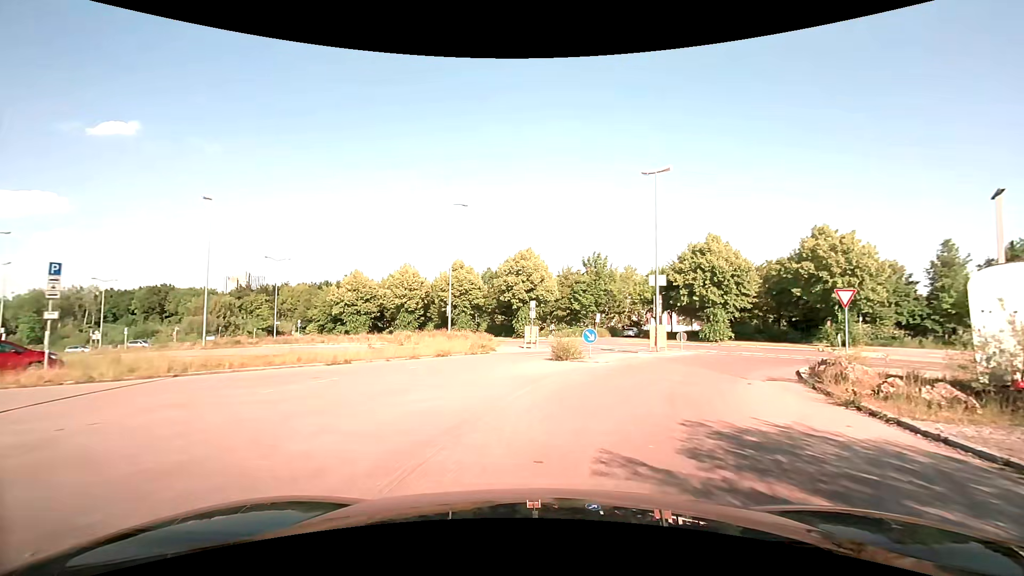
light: Day
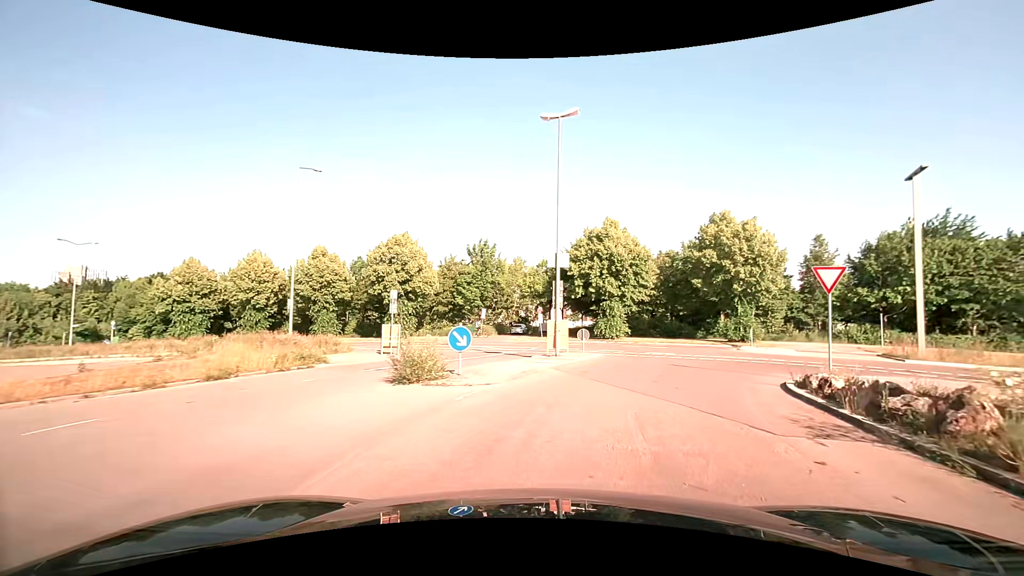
(+0.9, +8.2) m; +13°
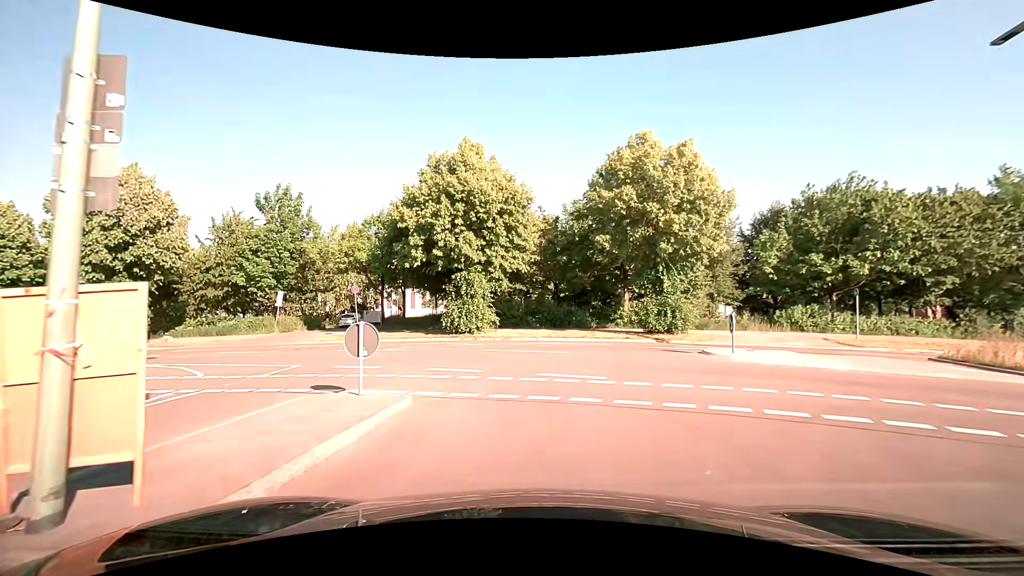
(+2.7, +16.7) m; +15°
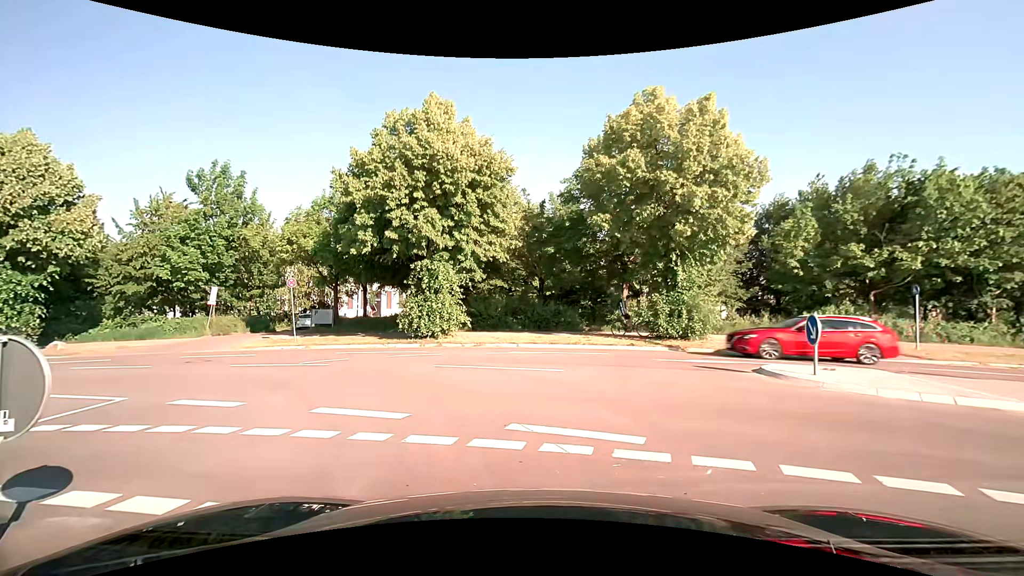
(+0.1, +5.1) m; +3°
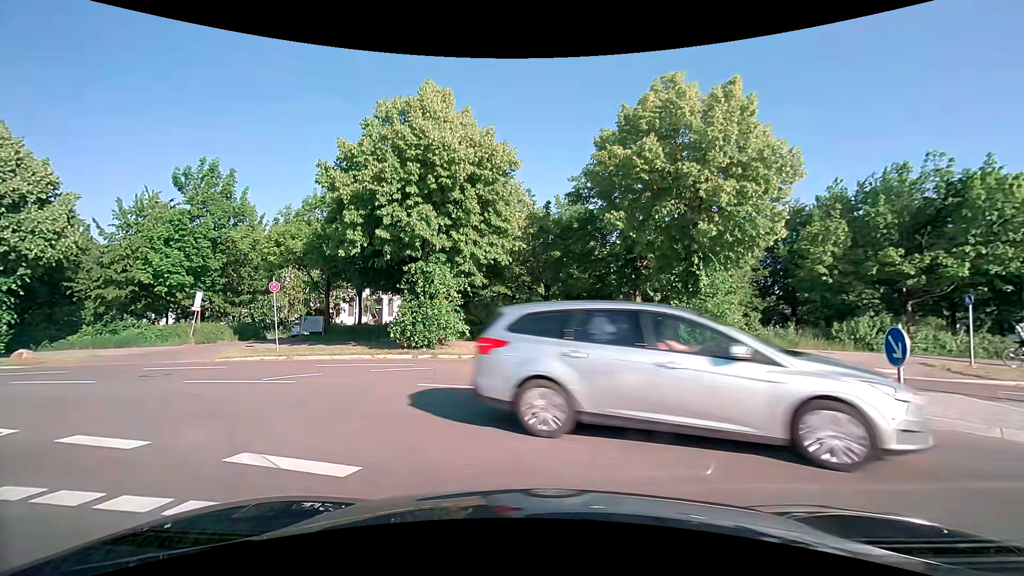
(0.0, +2.0) m; 0°
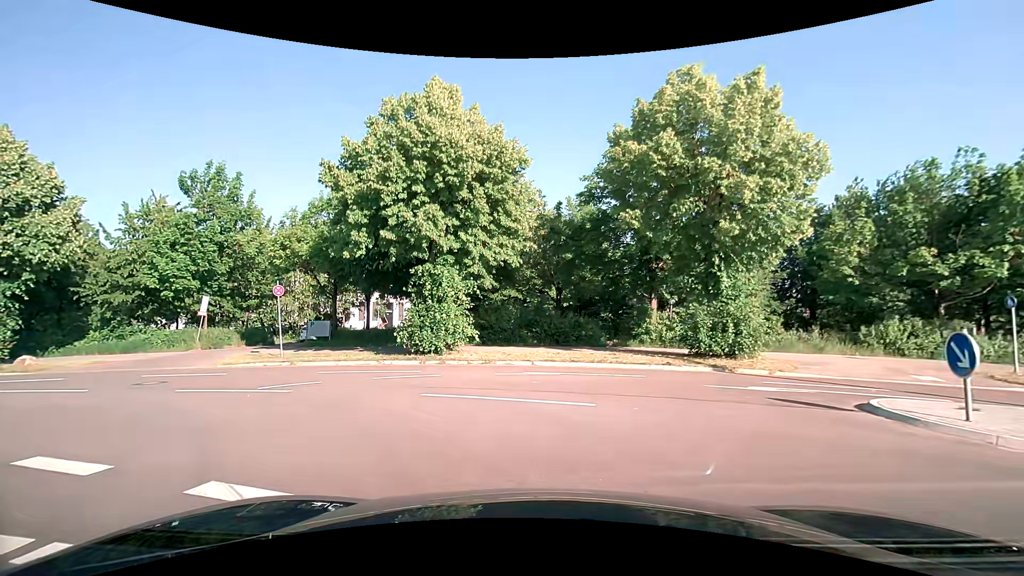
(0.0, +0.9) m; -2°
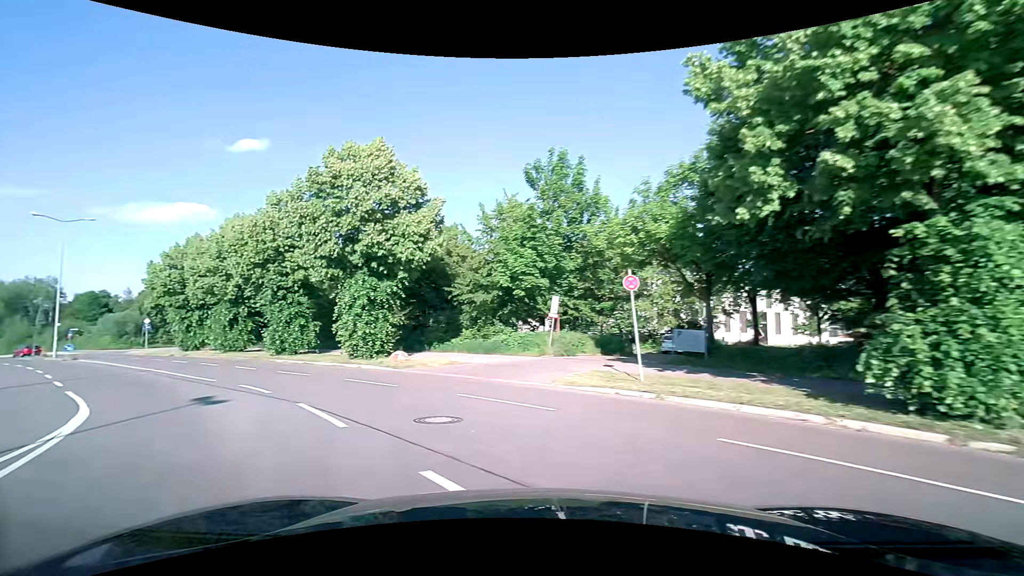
(-2.7, +8.2) m; -39°
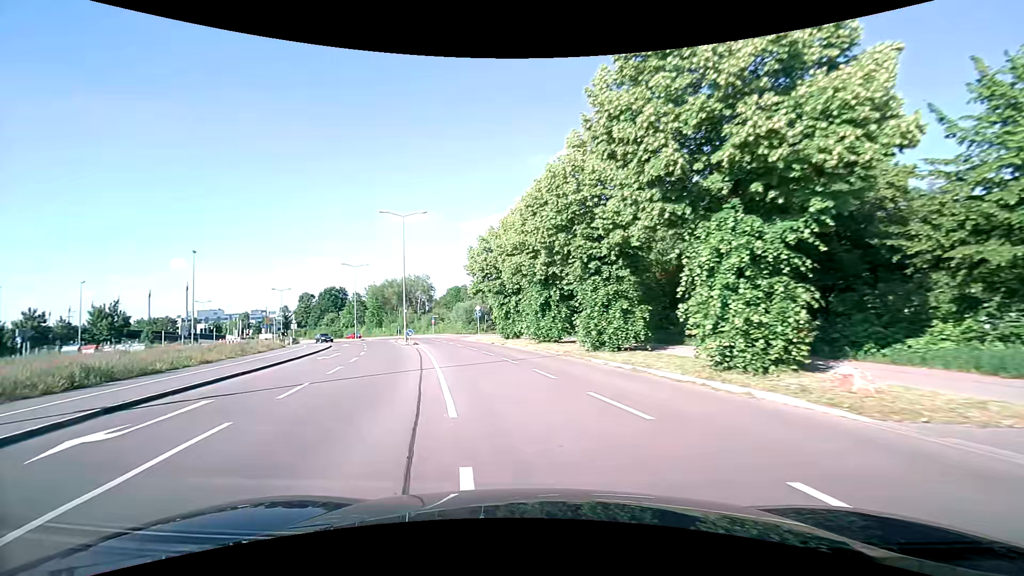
(-4.2, +11.2) m; -35°
(-1, +10) (-2, +20) (-5, +30) (-7, +39) (-10, +49) (-13, +58) (-16, +68) (-21, +77) (-25, +86) (-31, +94) m
